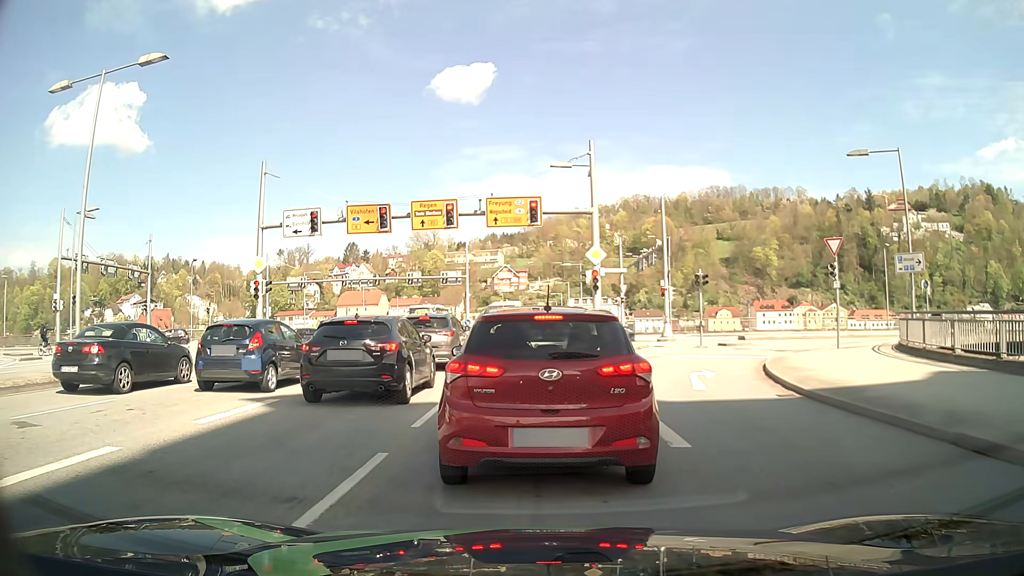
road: primary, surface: asphalt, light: Day
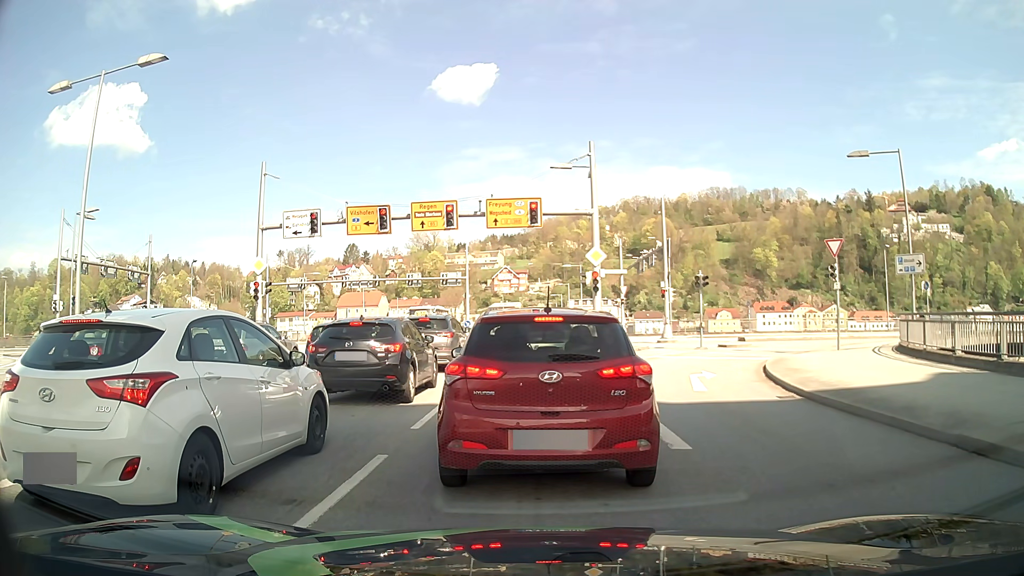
(0.0, +0.1) m; 0°
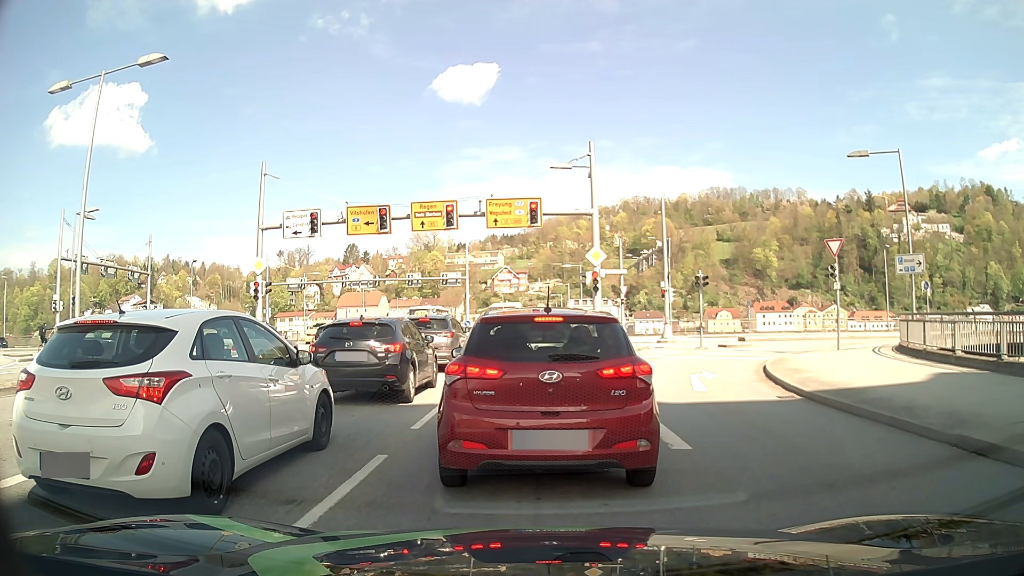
(0.0, 0.0) m; 0°
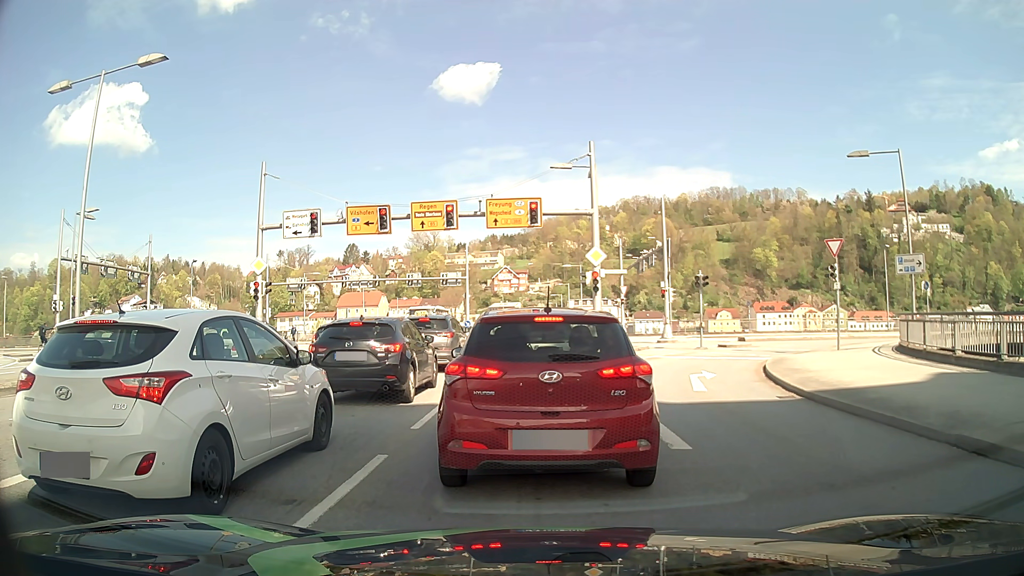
(0.0, 0.0) m; 0°
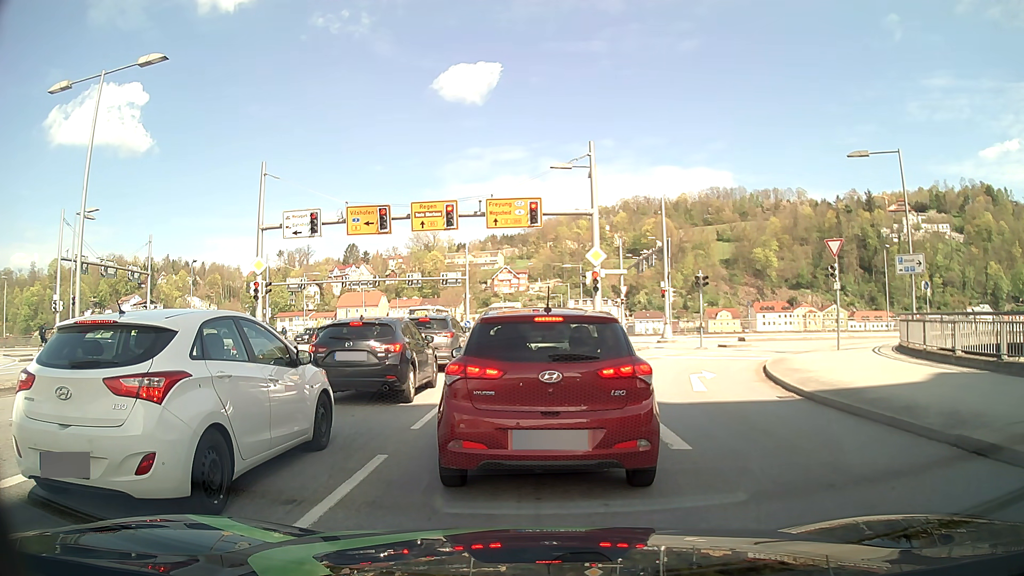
(0.0, 0.0) m; 0°
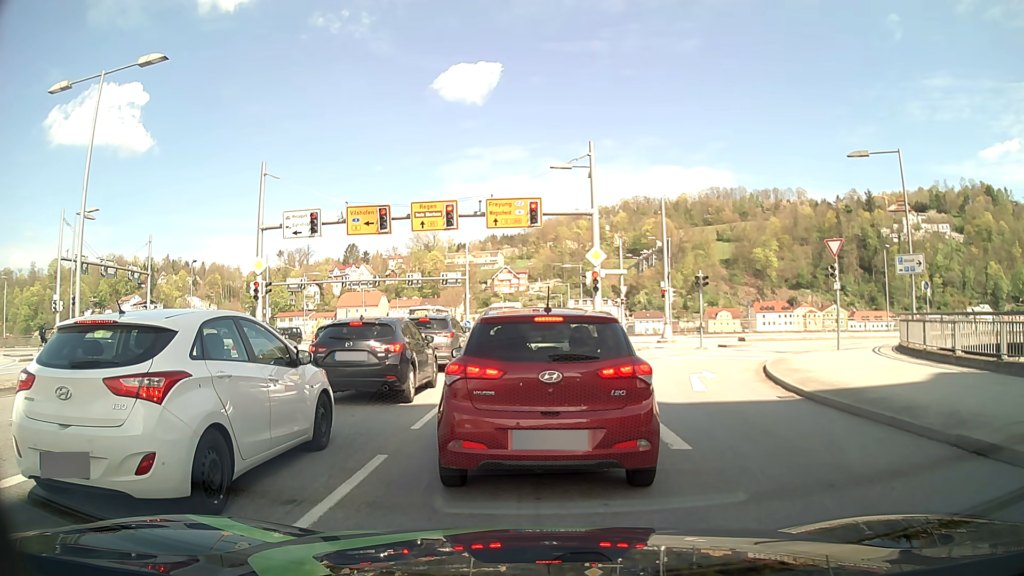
(0.0, 0.0) m; 0°
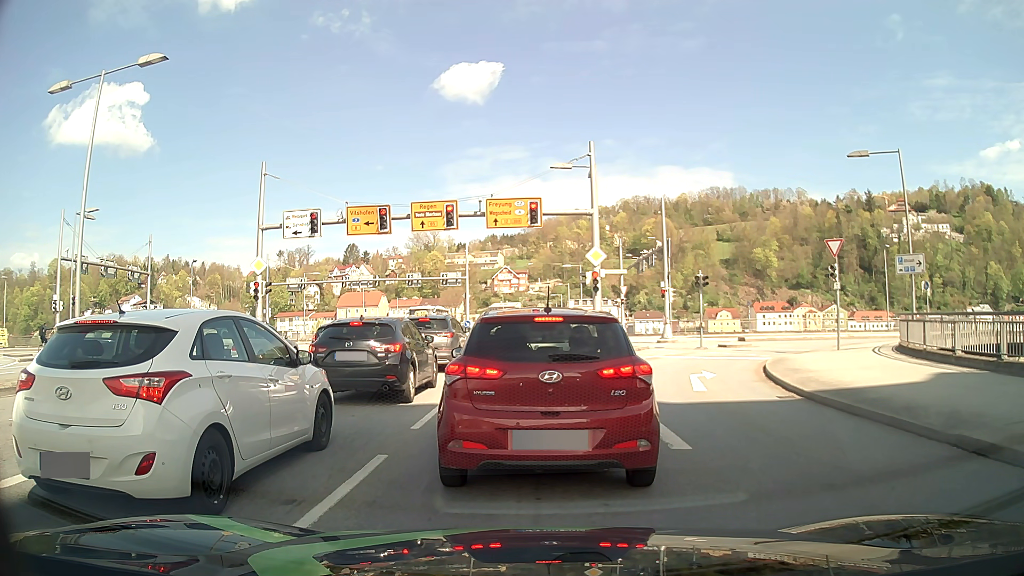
(0.0, 0.0) m; 0°
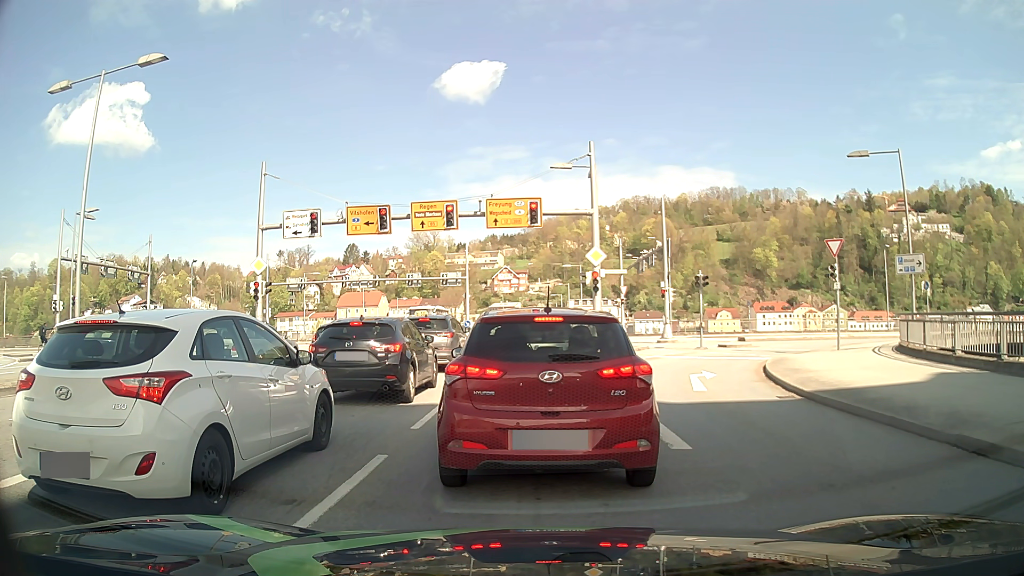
(0.0, 0.0) m; 0°
